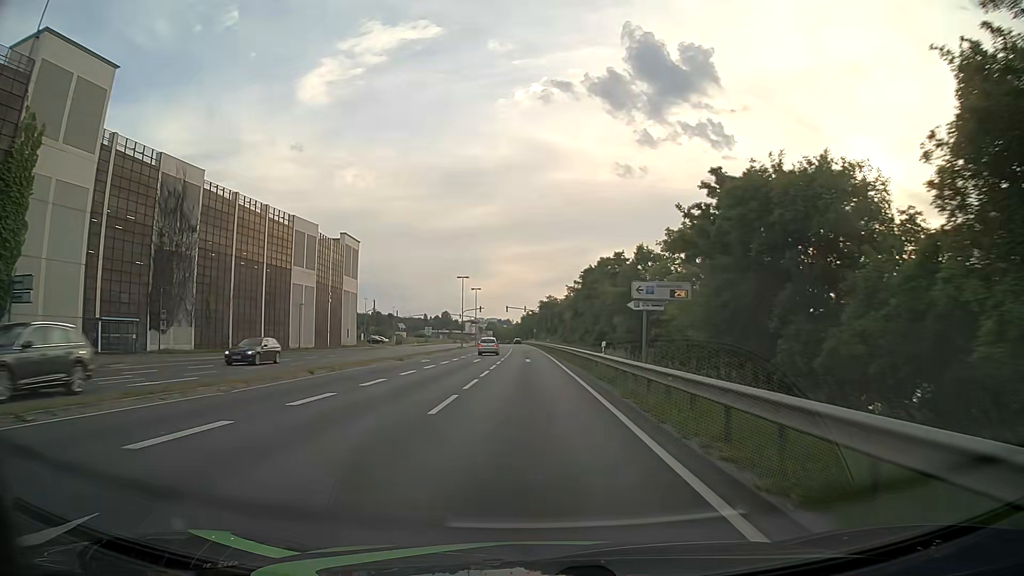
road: primary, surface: asphalt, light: Day
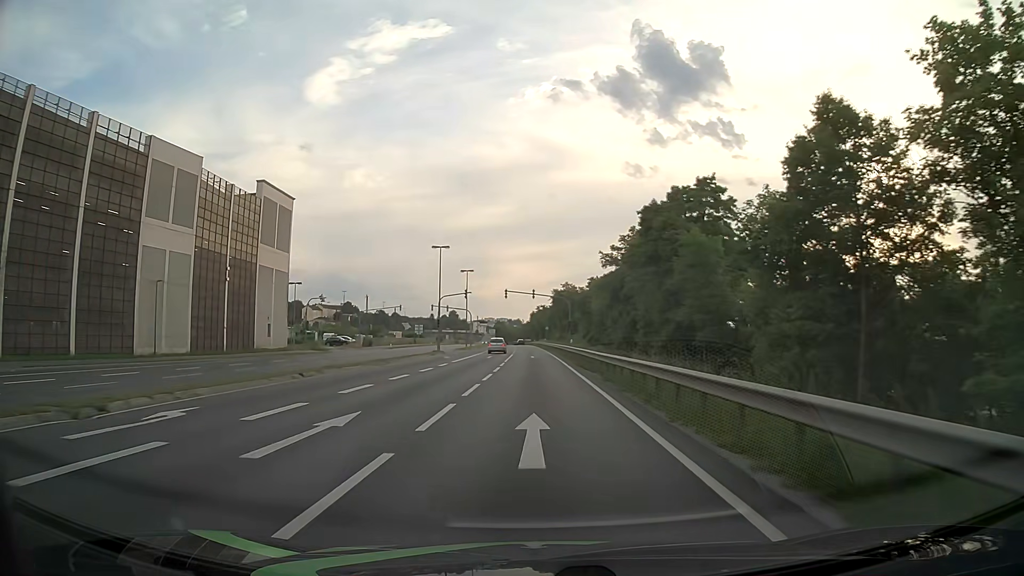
(-0.3, +32.3) m; -1°
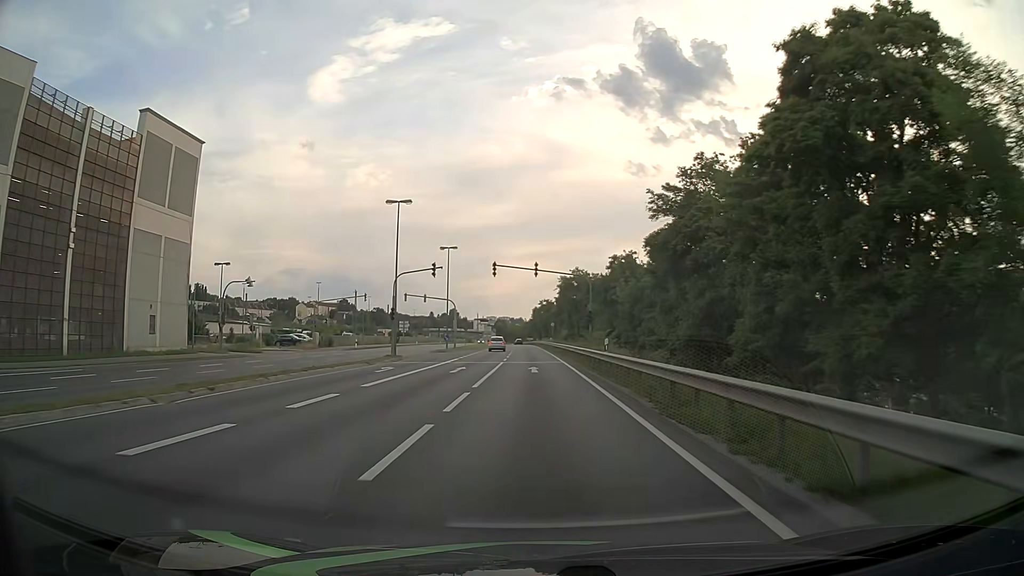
(0.0, +21.5) m; 0°
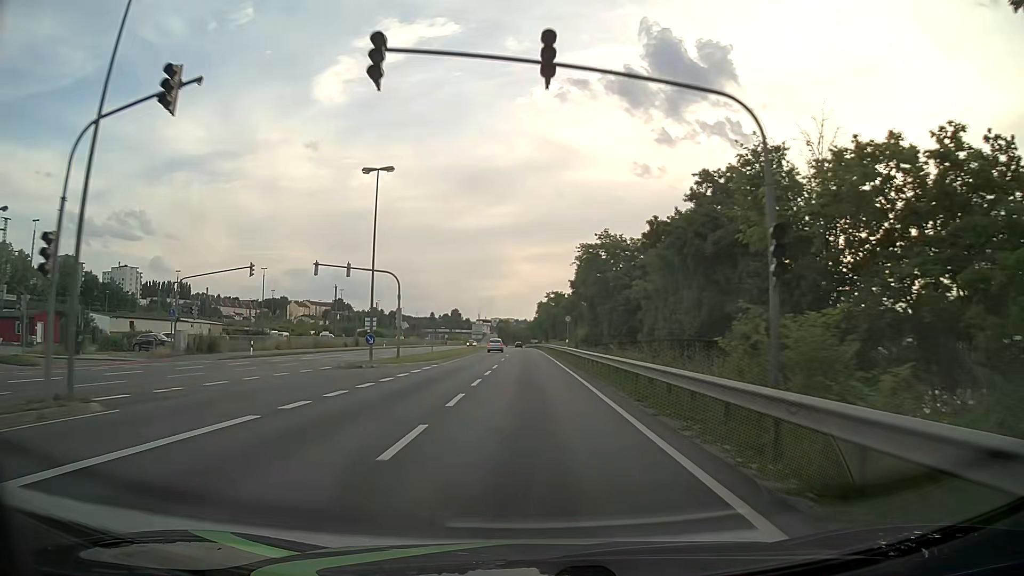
(-0.1, +32.3) m; -1°
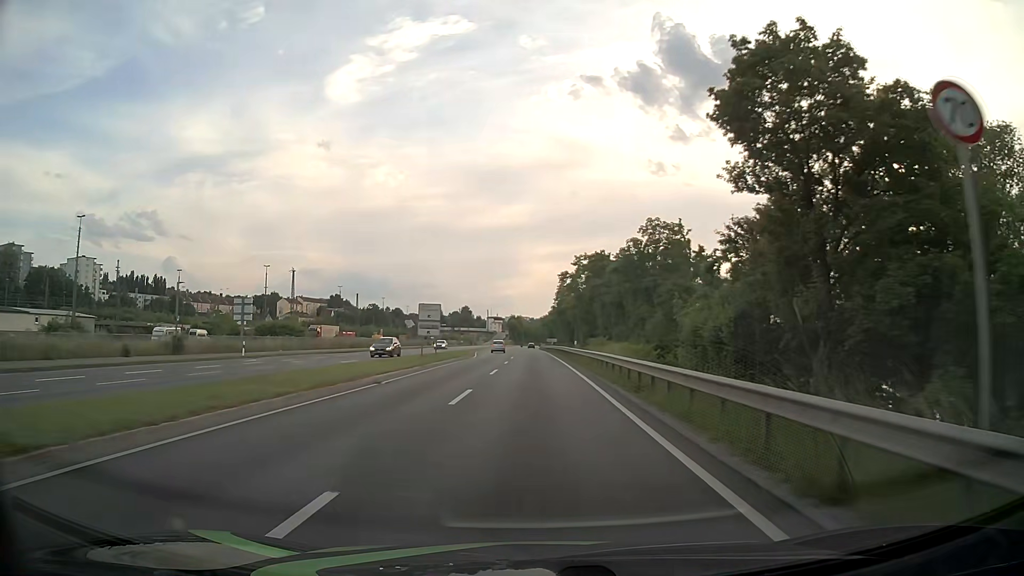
(-0.5, +53.7) m; -1°
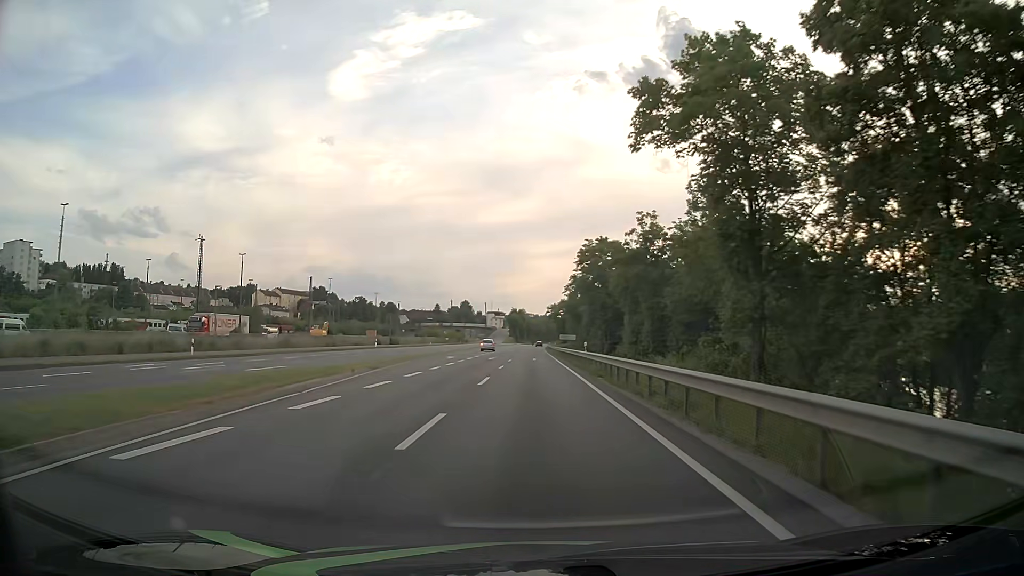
(-0.1, +53.8) m; 0°
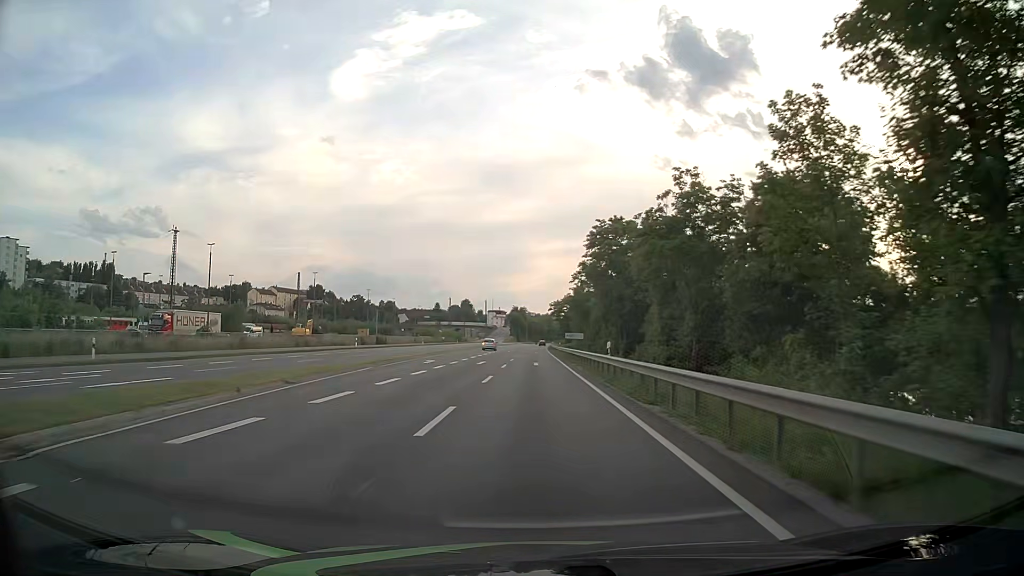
(0.0, +10.8) m; 0°
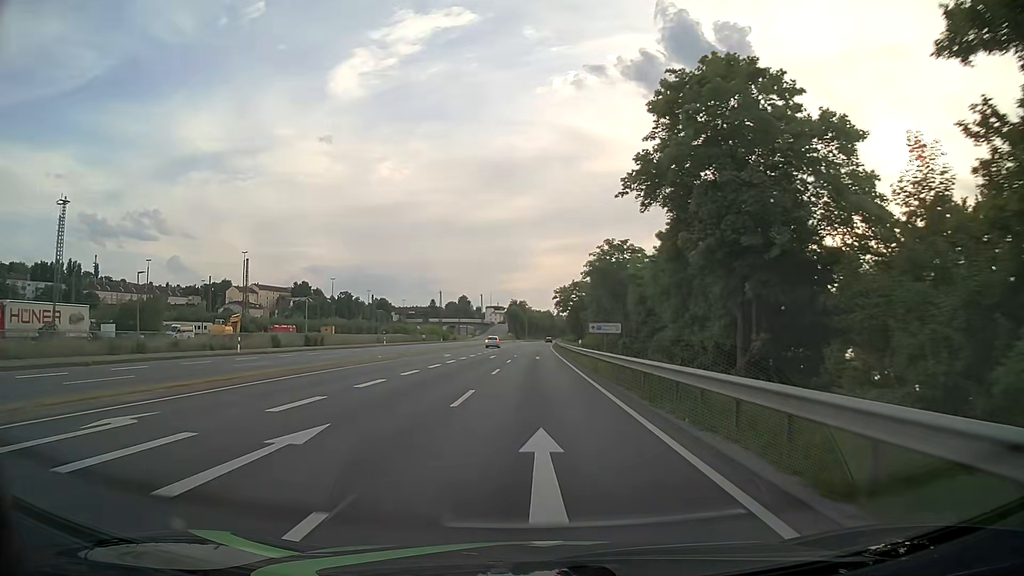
(-0.1, +32.5) m; 0°
